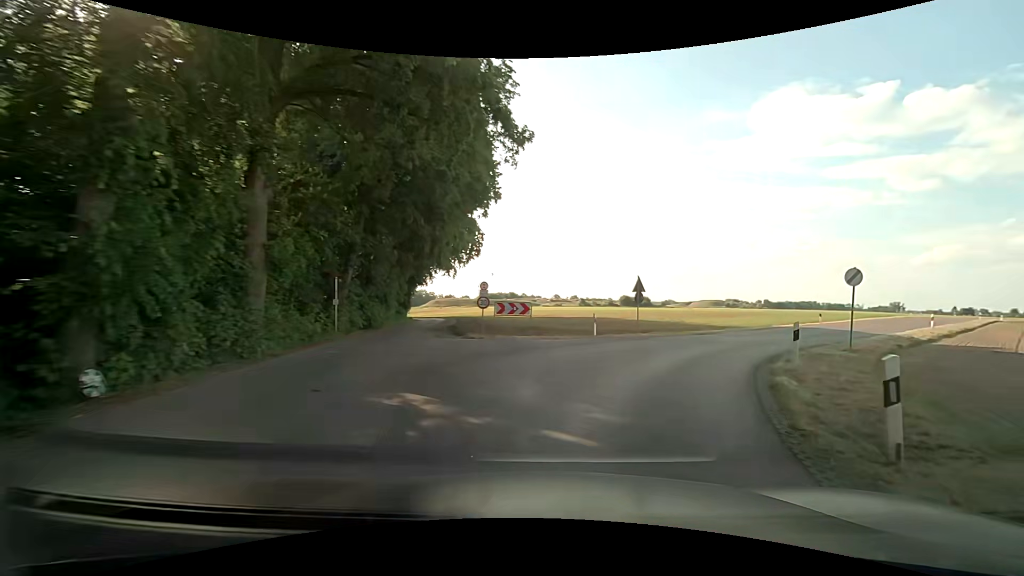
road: unclassified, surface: asphalt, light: Day
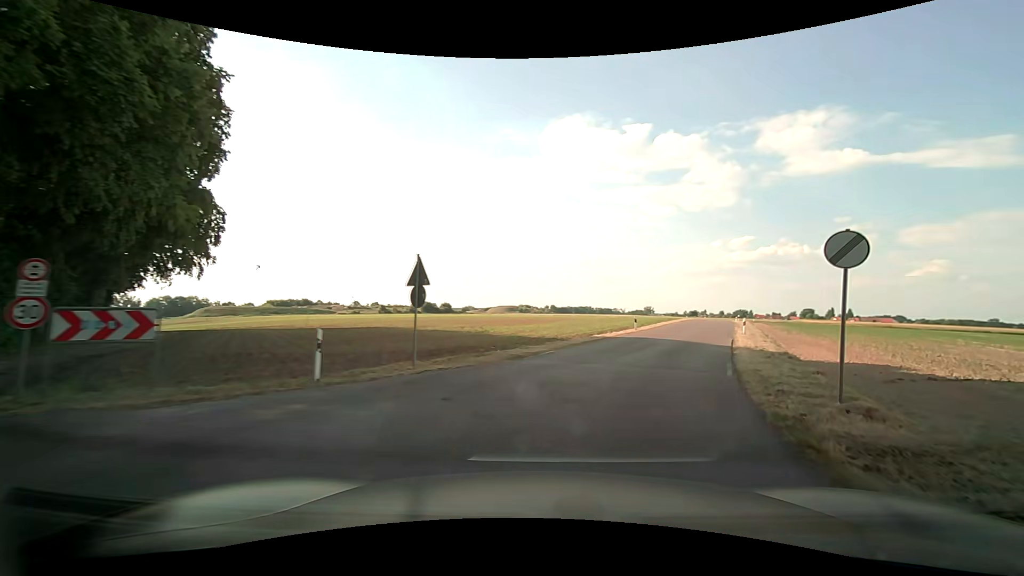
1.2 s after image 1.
(+2.2, +11.5) m; +21°
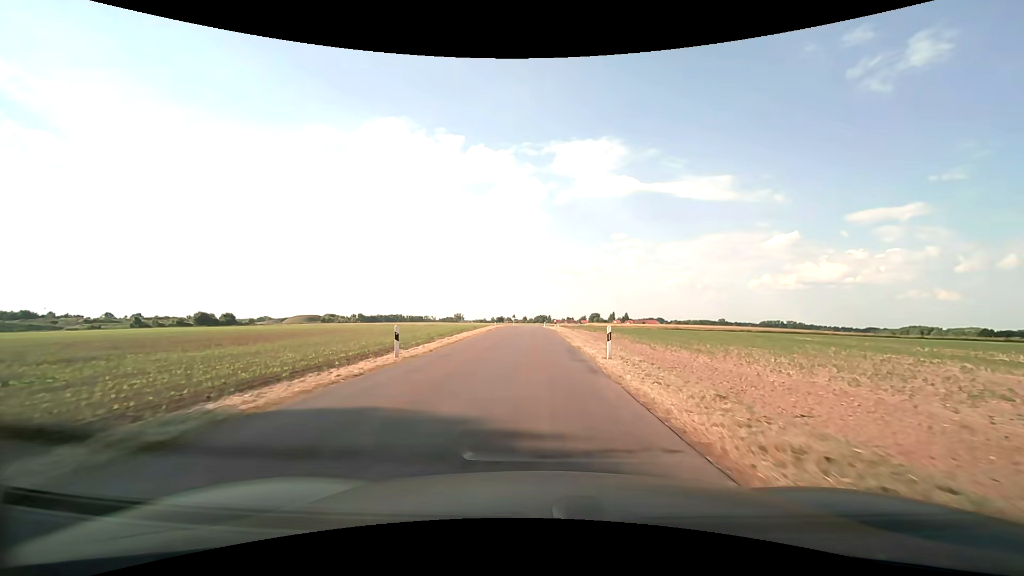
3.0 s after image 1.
(+5.0, +18.6) m; +23°
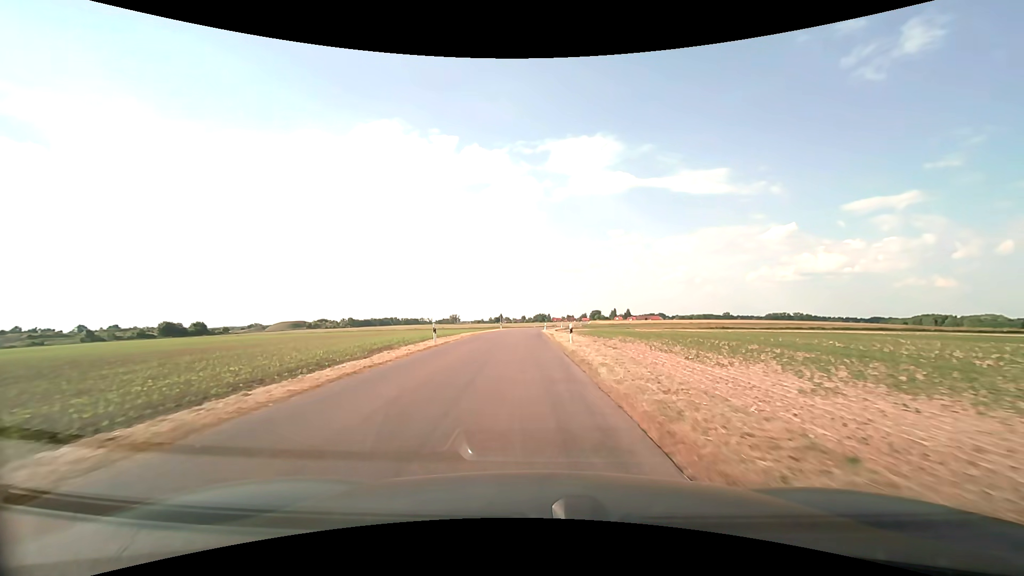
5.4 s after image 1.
(+0.2, +31.7) m; 0°
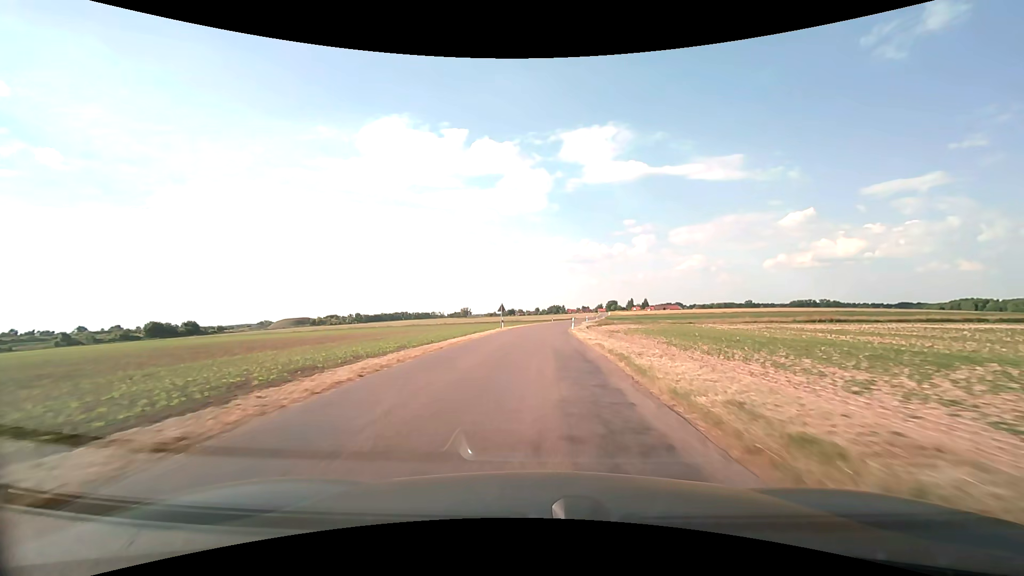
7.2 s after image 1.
(-0.9, +27.8) m; -2°
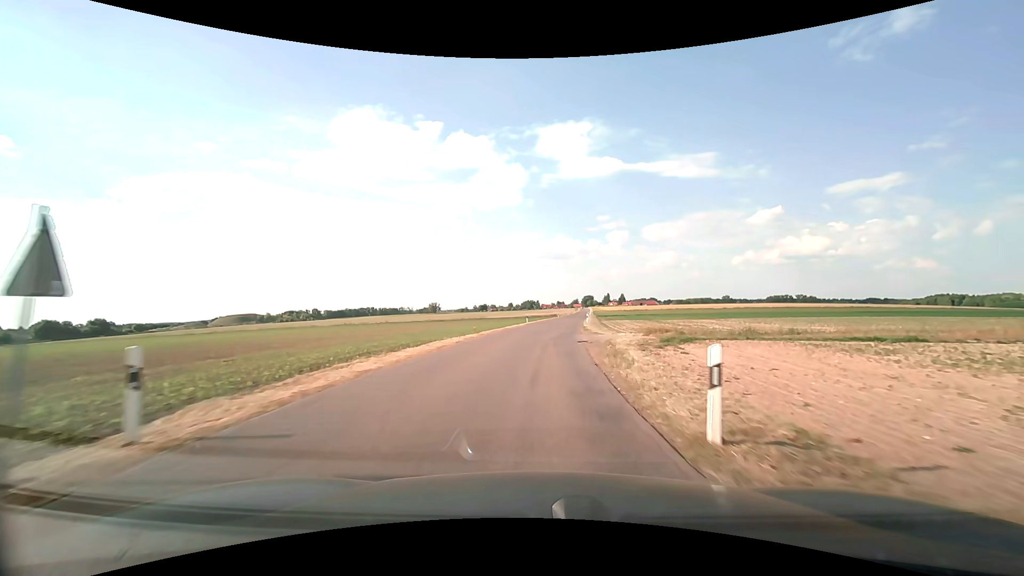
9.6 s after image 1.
(+0.9, +41.4) m; +3°
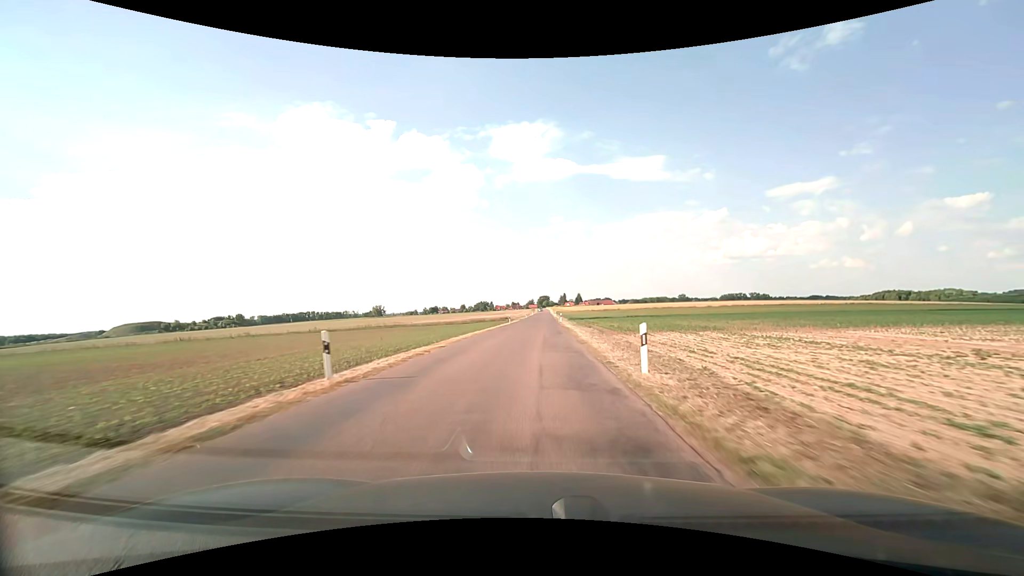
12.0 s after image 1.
(+2.1, +45.4) m; +5°
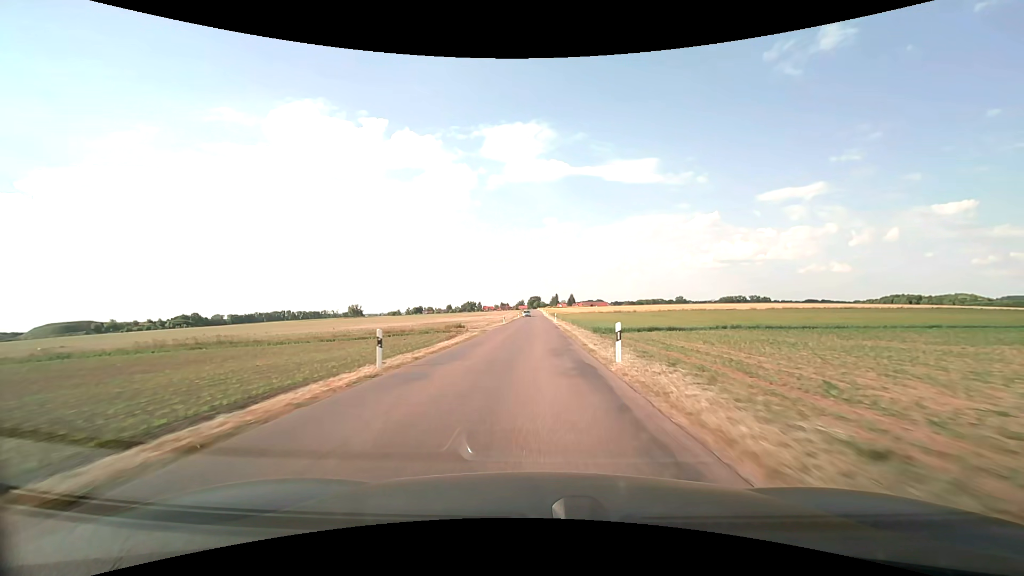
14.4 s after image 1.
(+0.6, +48.1) m; +1°
(0, +10) (0, +20) (0, +30) (0, +40) (0, +50) (0, +60) (0, +70) (0, +80) (0, +90) (0, +100) m
